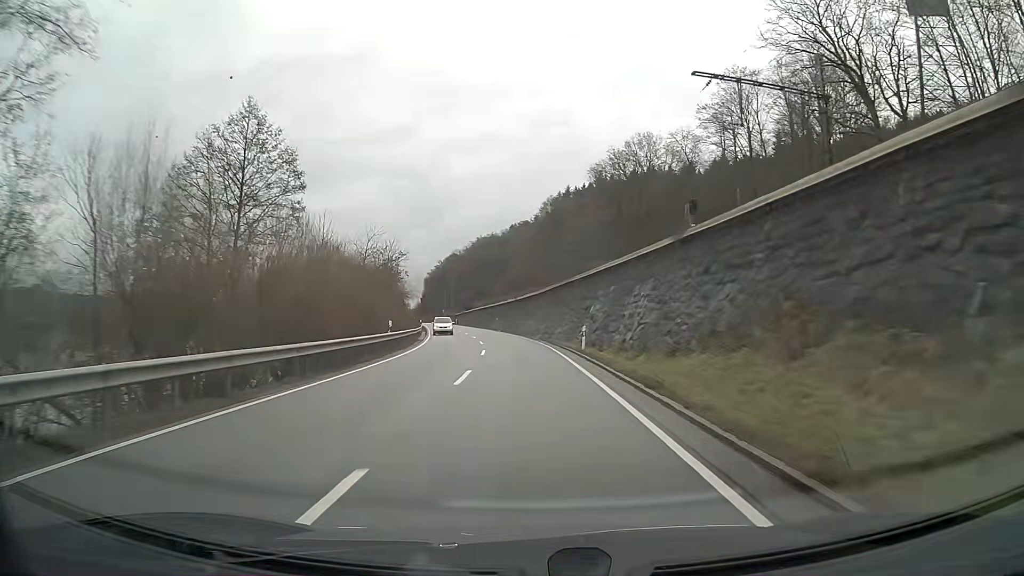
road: primary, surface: asphalt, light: Day
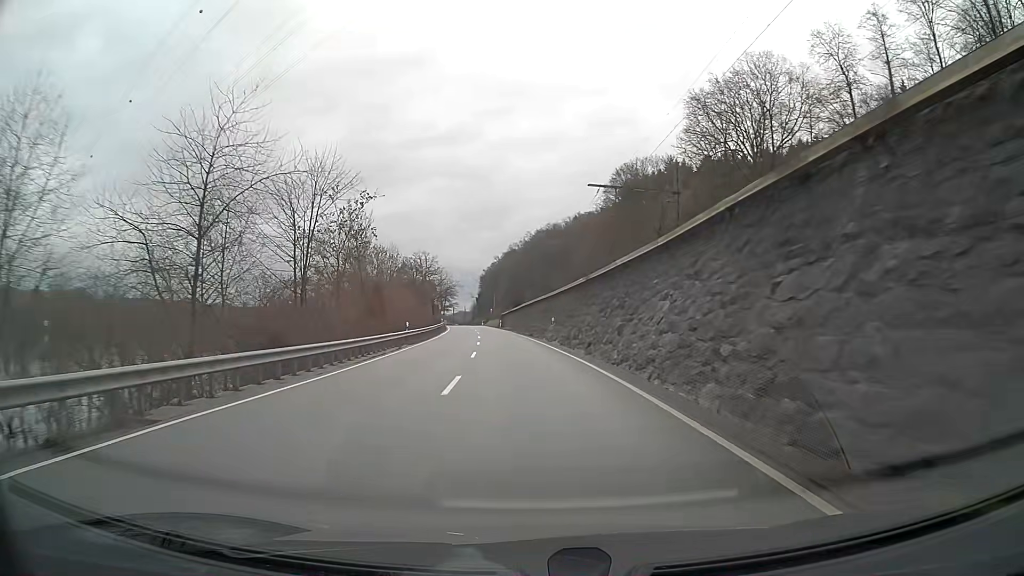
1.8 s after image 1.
(-1.6, +37.4) m; -5°
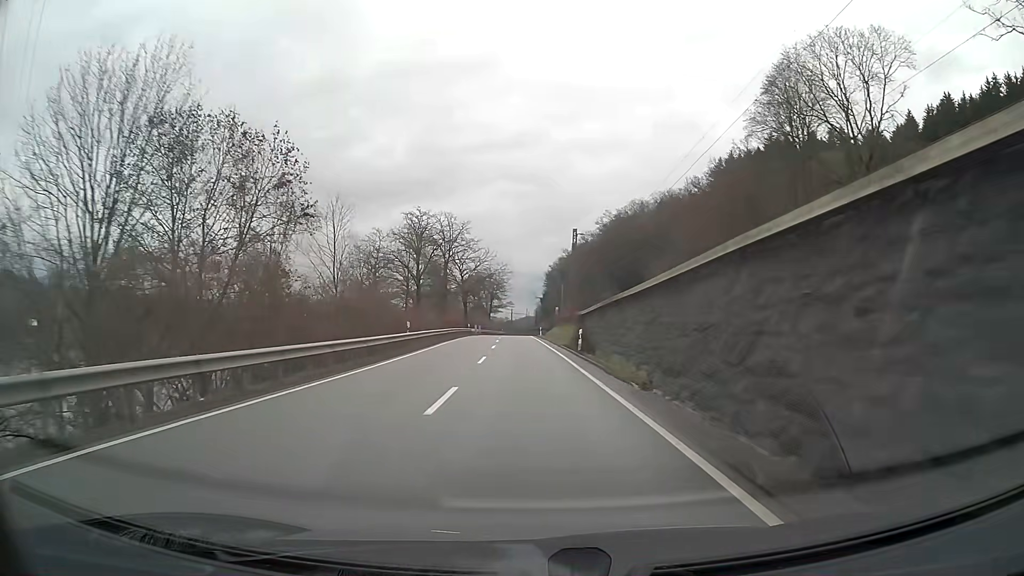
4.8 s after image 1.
(-3.4, +62.3) m; -5°
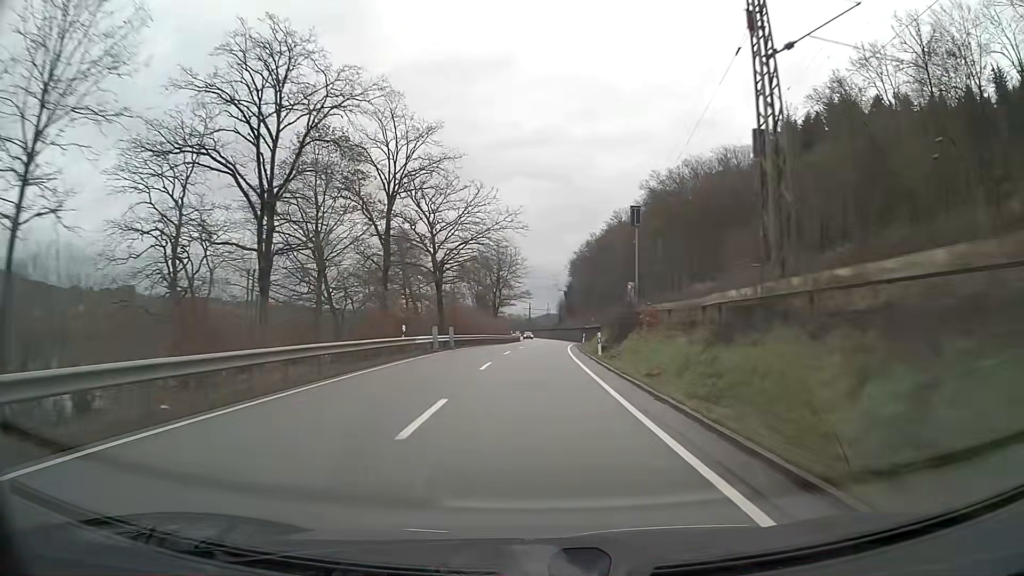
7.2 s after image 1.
(-0.9, +49.9) m; -1°
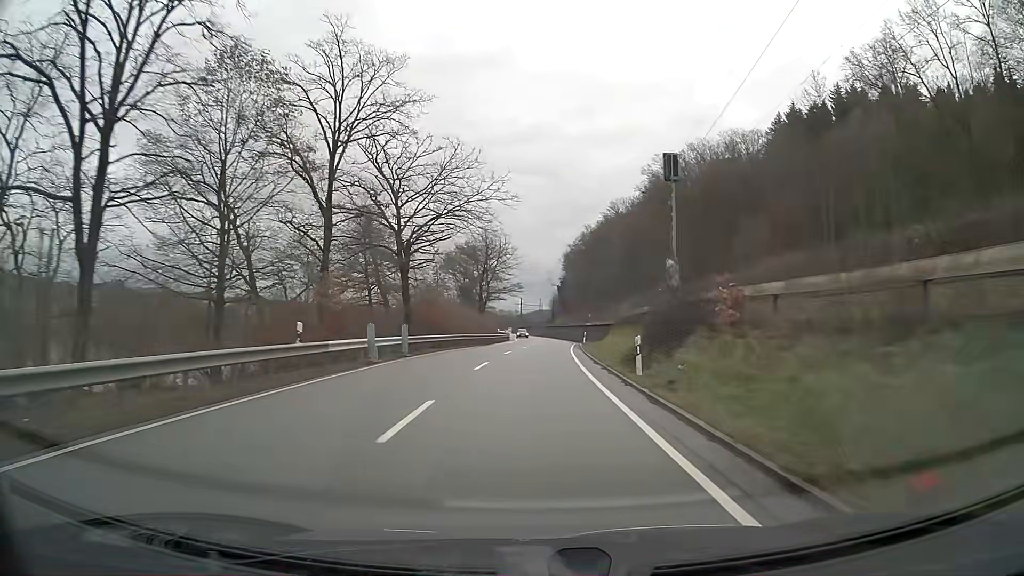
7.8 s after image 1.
(+0.1, +12.5) m; +1°
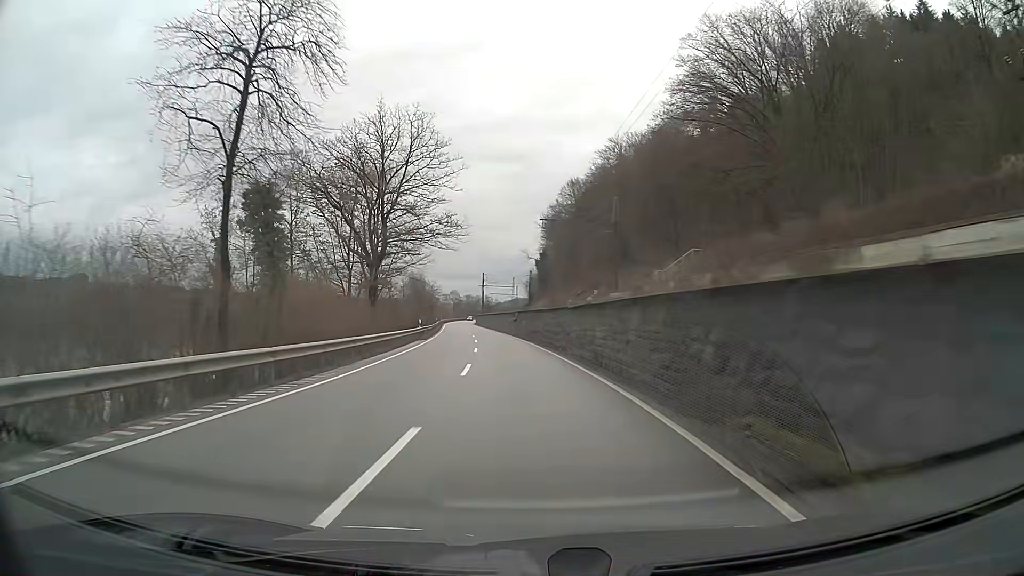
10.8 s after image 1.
(+1.7, +62.9) m; +1°
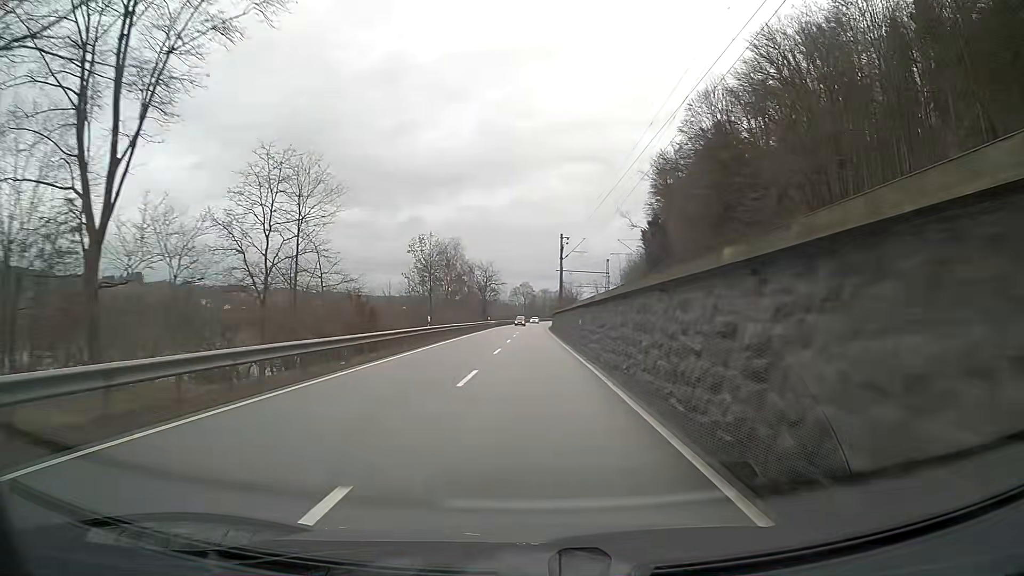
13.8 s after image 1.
(-4.0, +62.9) m; -6°
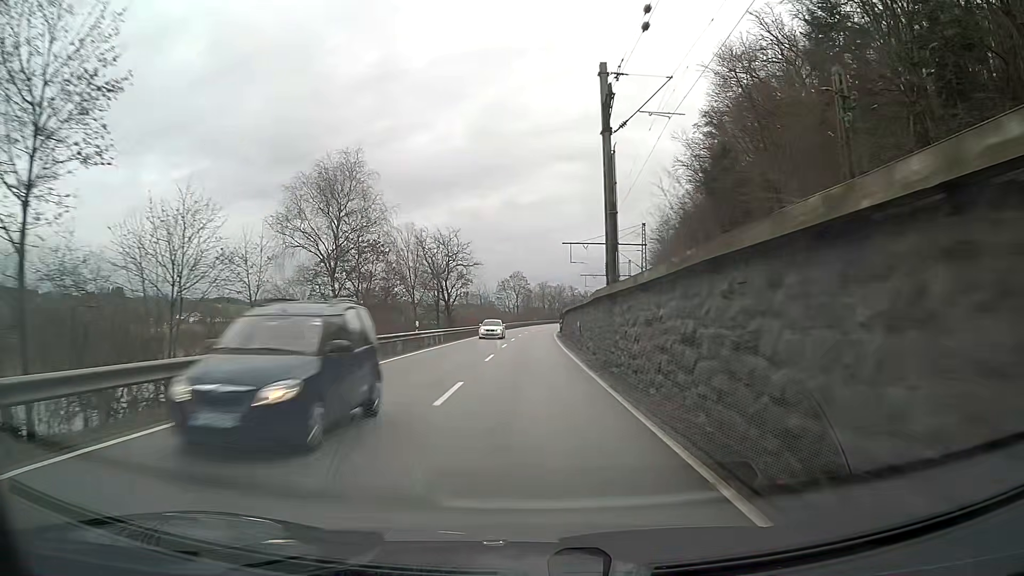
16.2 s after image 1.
(+0.1, +50.2) m; 0°
